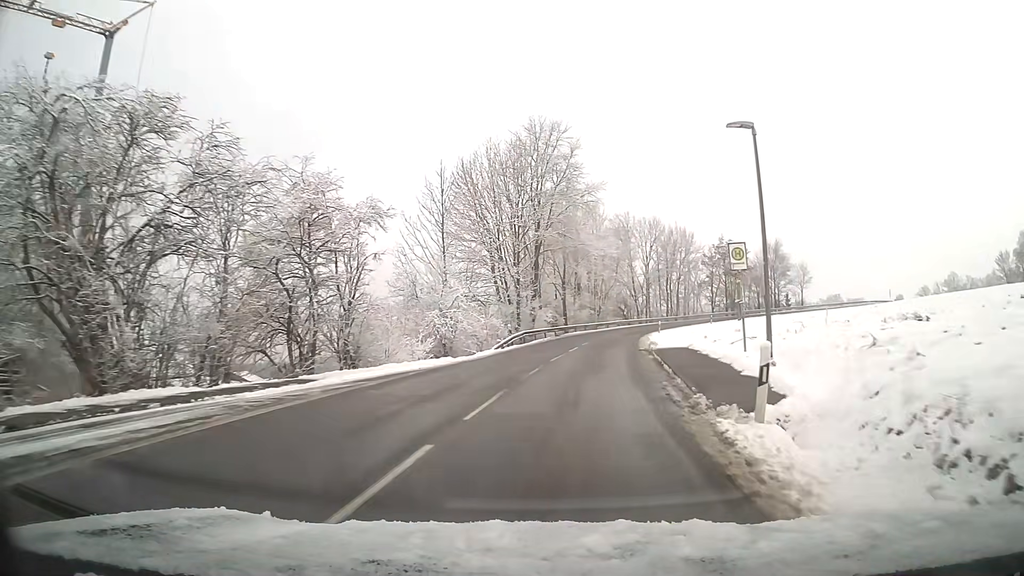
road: tertiary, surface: asphalt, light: Day
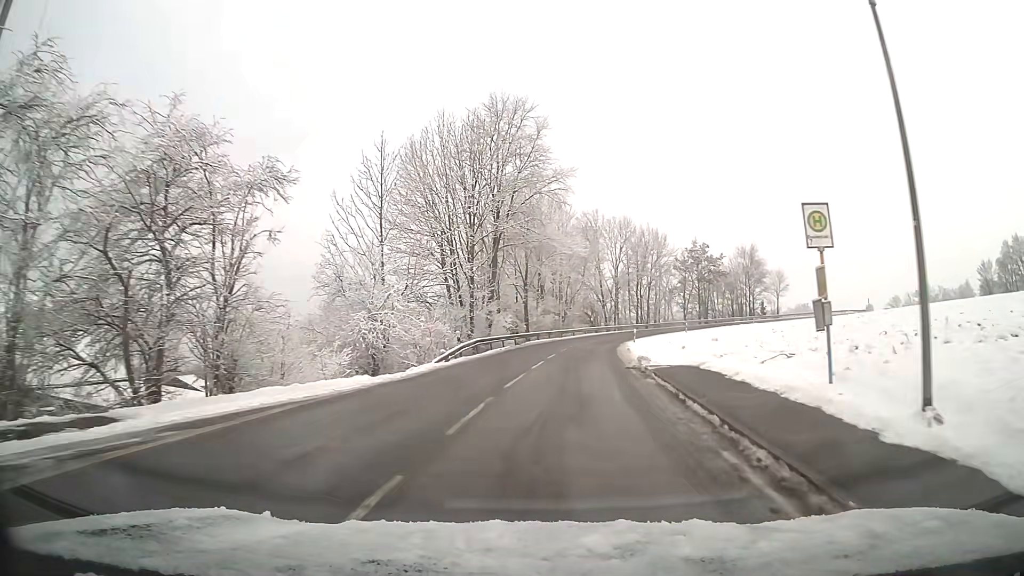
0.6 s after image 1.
(+0.2, +7.2) m; +3°
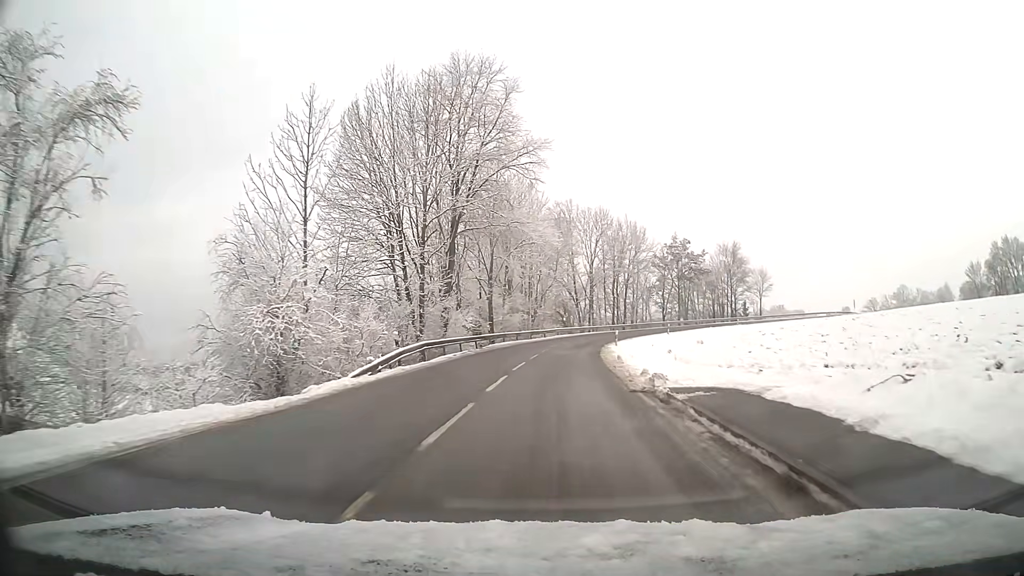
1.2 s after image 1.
(+0.2, +7.3) m; +2°
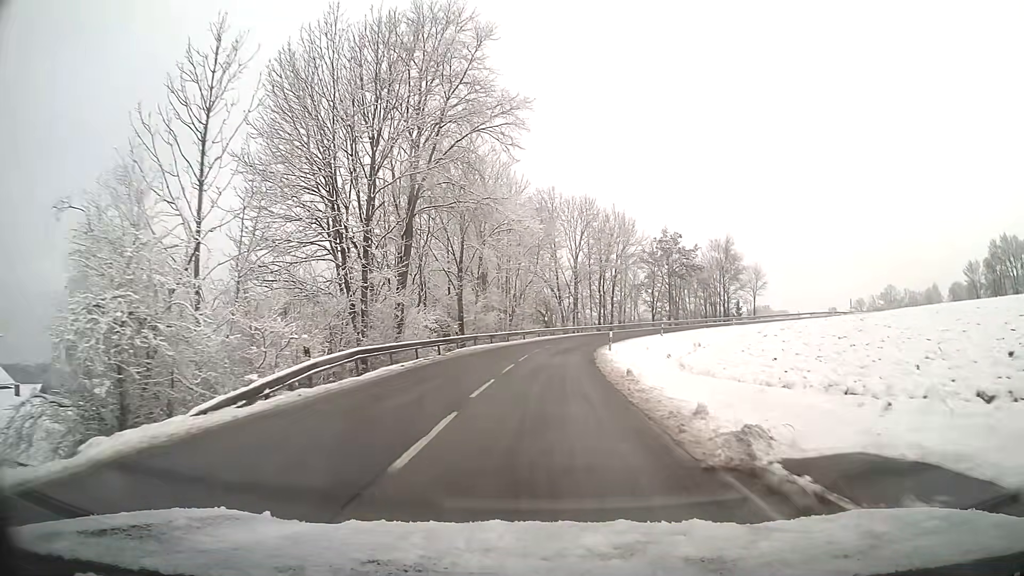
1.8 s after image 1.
(0.0, +7.4) m; 0°
